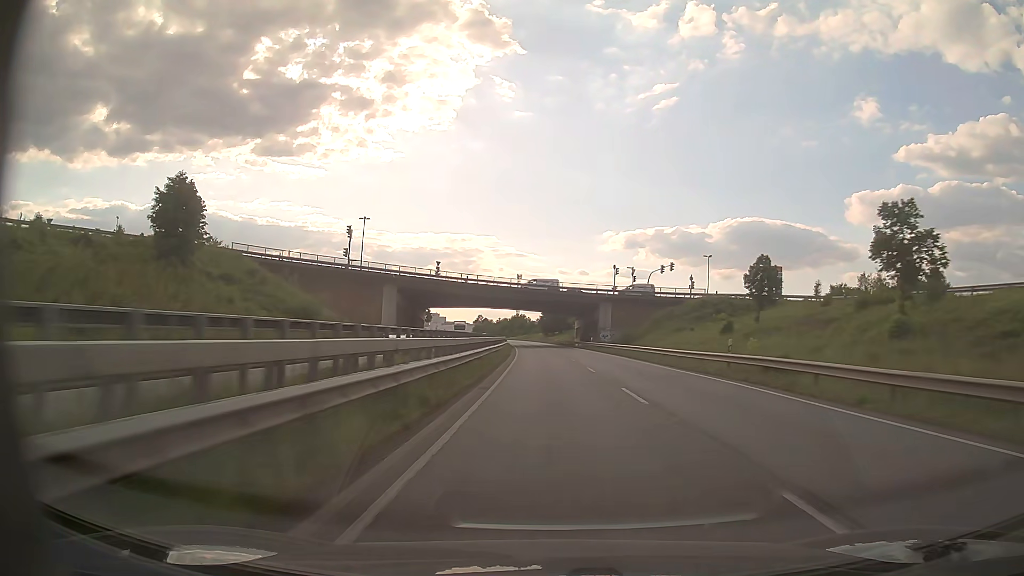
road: trunk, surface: asphalt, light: Day
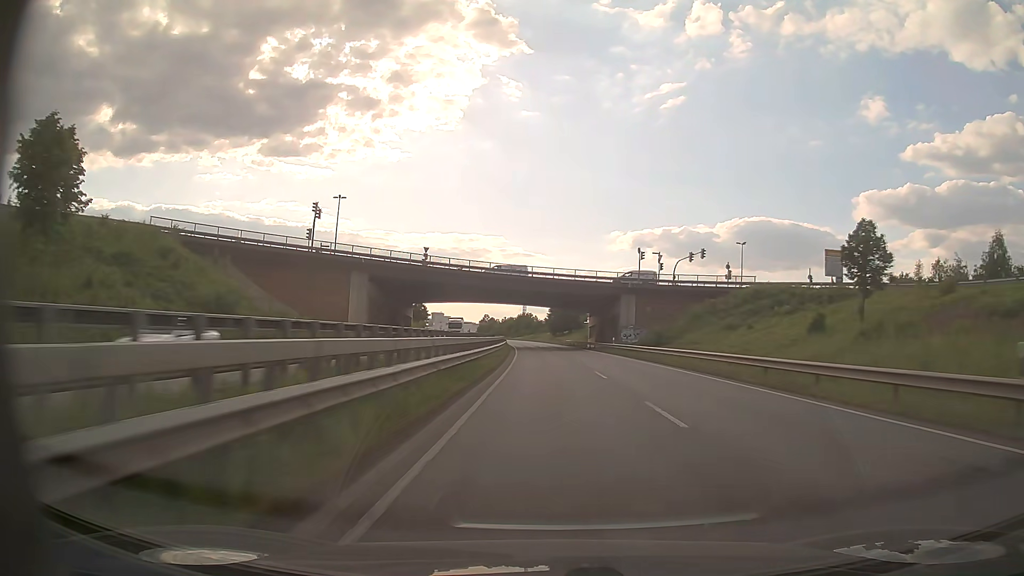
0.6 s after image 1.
(-0.1, +16.0) m; -1°
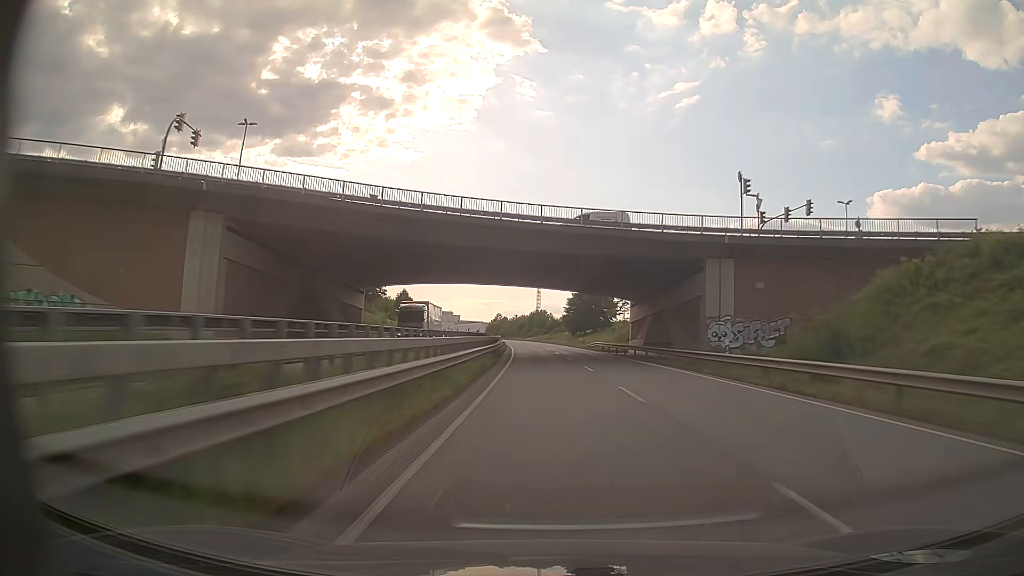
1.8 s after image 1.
(-0.3, +32.2) m; -1°
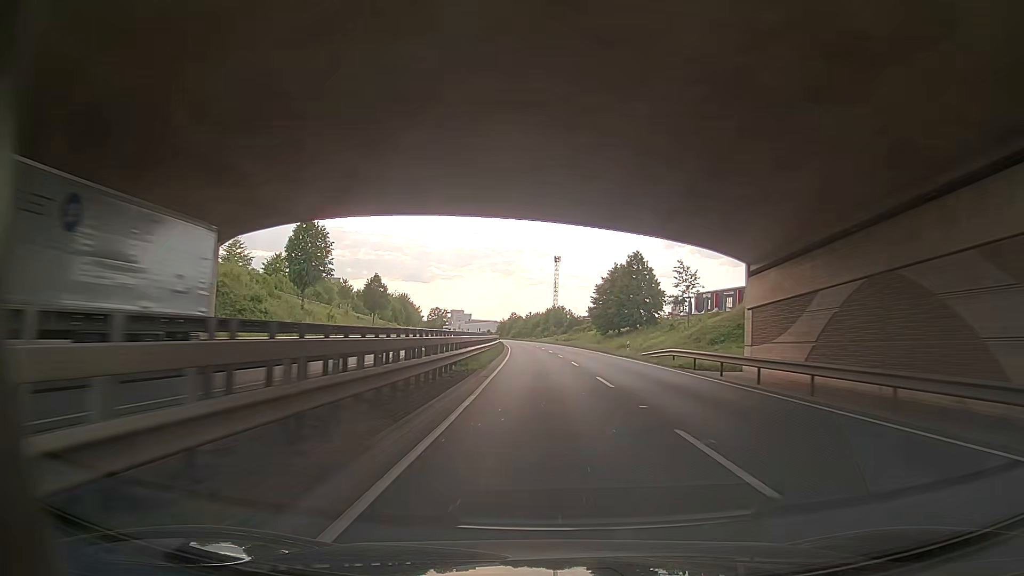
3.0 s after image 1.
(-0.4, +32.3) m; -2°
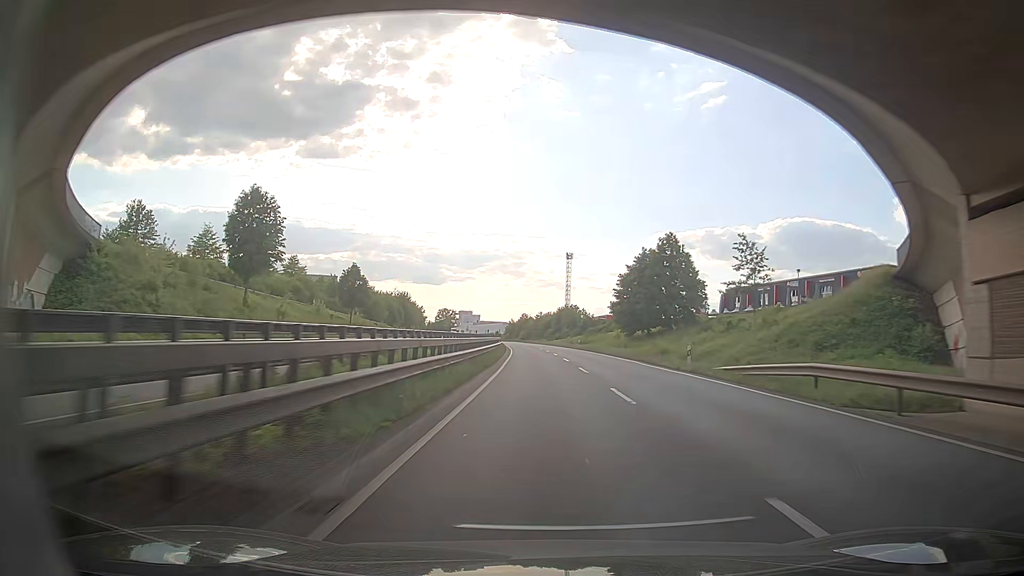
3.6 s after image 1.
(-0.3, +16.2) m; -3°
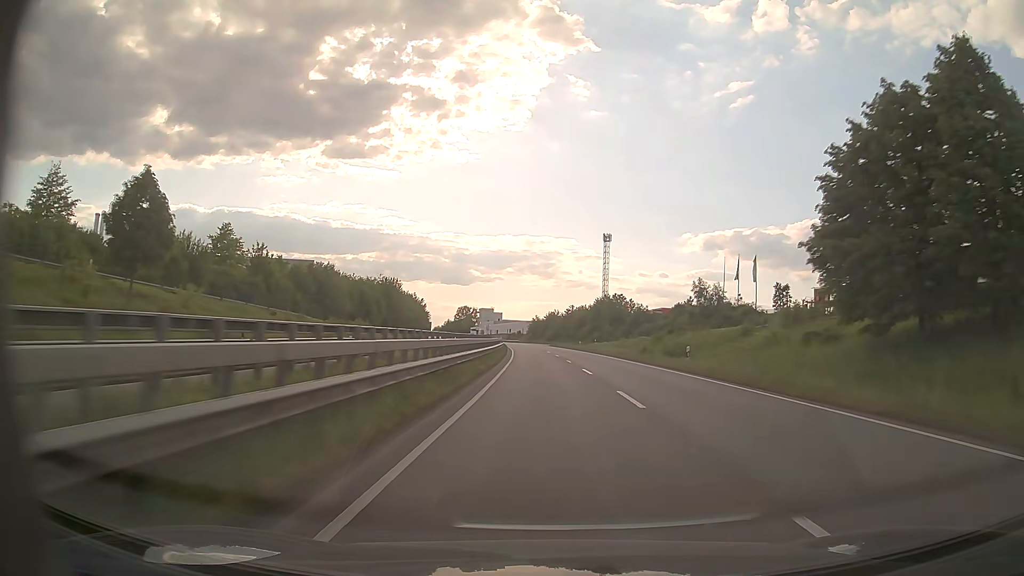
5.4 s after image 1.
(+0.2, +48.8) m; -1°
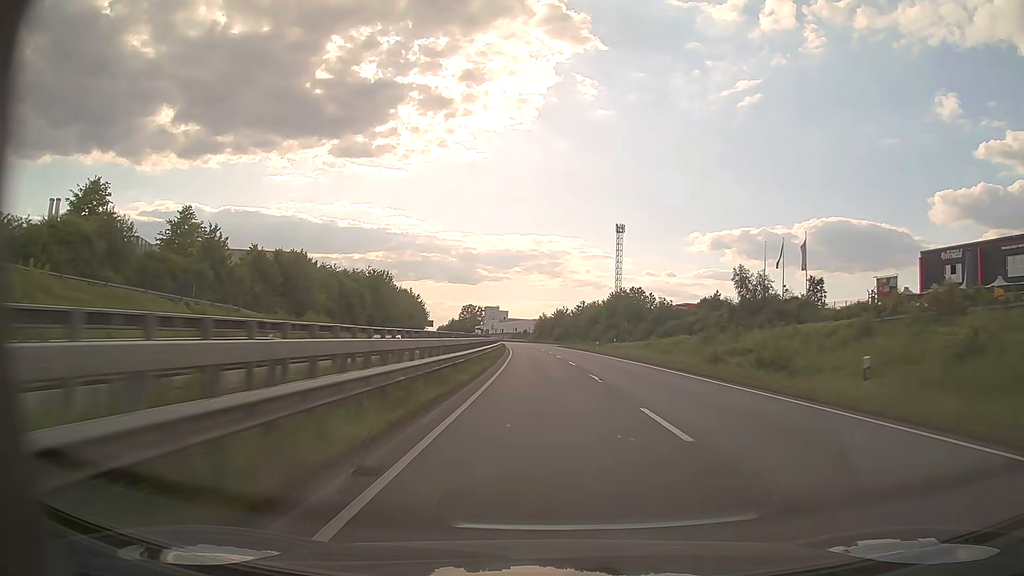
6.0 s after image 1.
(-0.1, +16.4) m; -1°
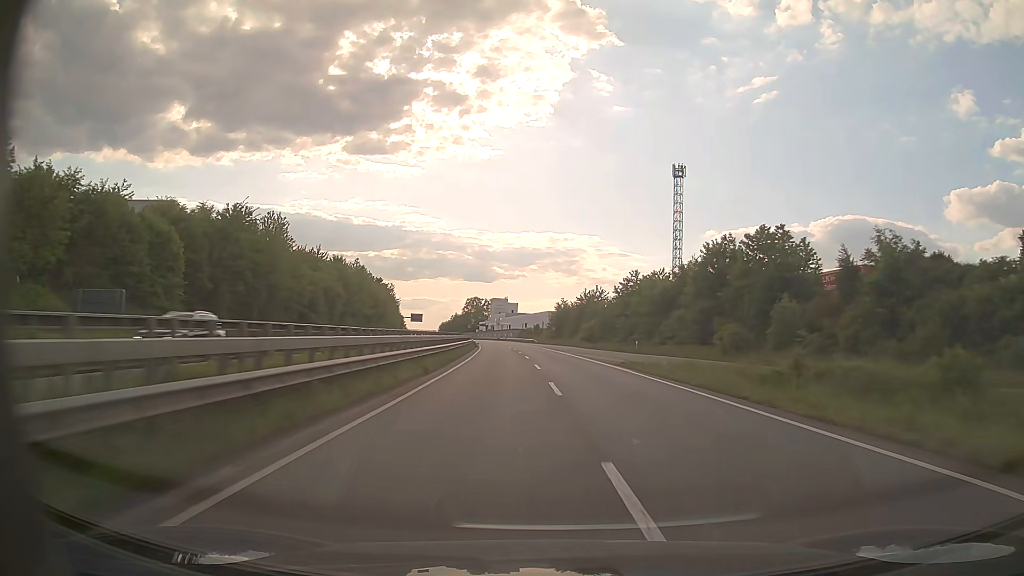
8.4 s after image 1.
(-0.8, +65.9) m; -1°
(0, +10) (0, +20) (0, +30) (-1, +40) (-1, +50) (-1, +60) (-2, +70) (-3, +80) (-4, +90) (-5, +100) m
